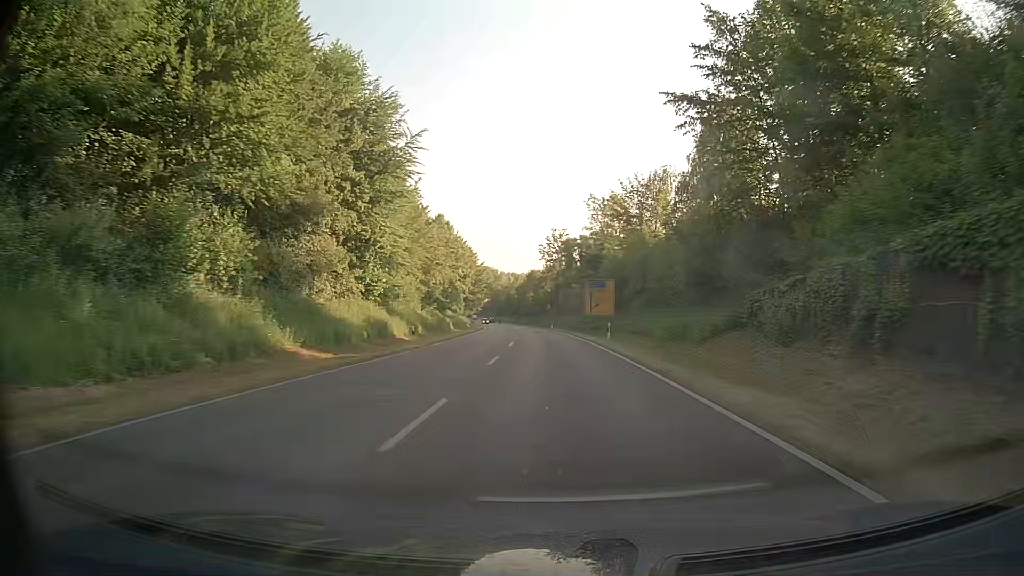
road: primary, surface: asphalt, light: Day
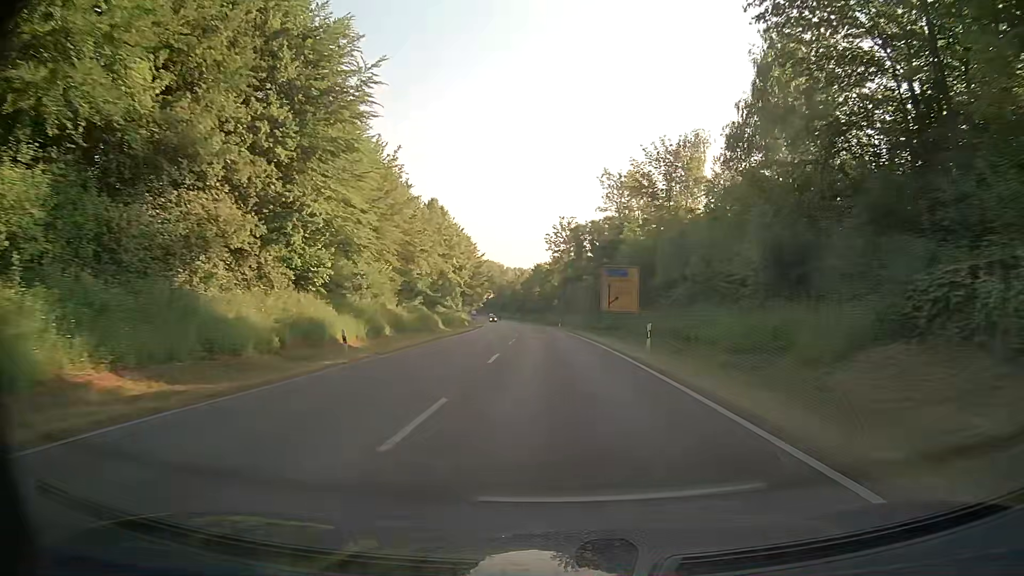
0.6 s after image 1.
(0.0, +12.1) m; 0°
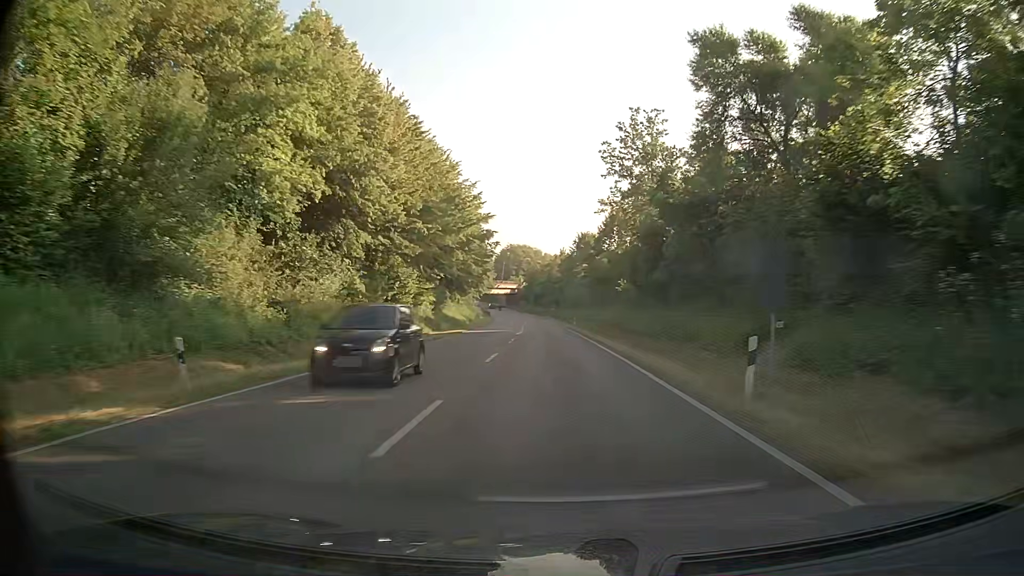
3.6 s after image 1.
(-2.1, +61.2) m; -4°
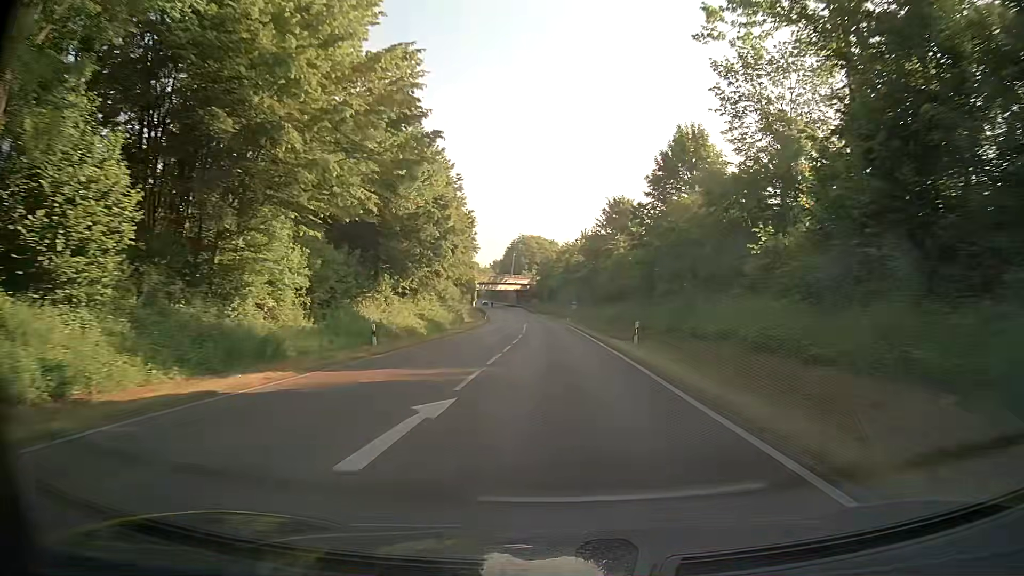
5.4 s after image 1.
(-0.1, +37.6) m; 0°
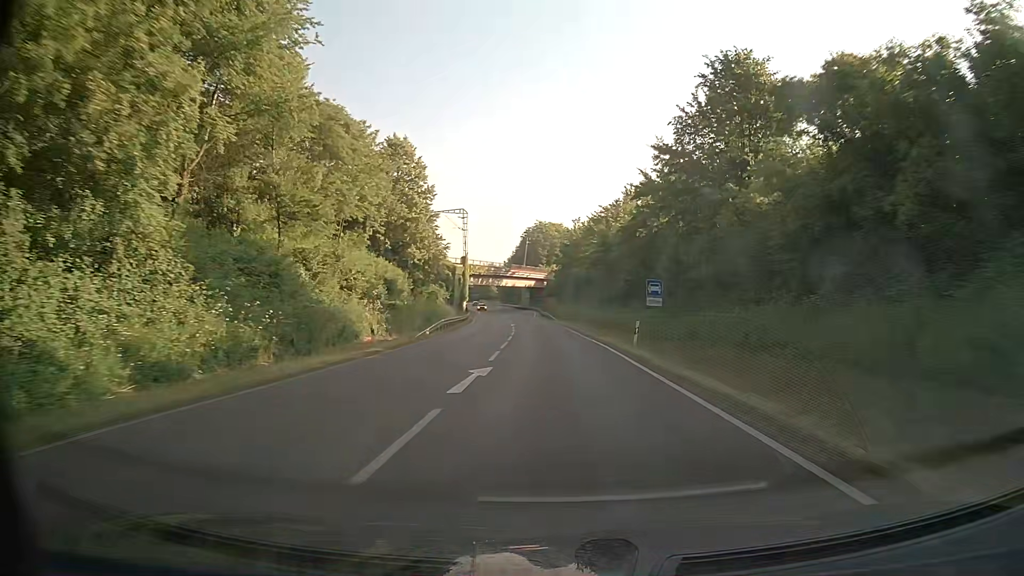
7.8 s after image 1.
(-1.5, +50.0) m; -3°
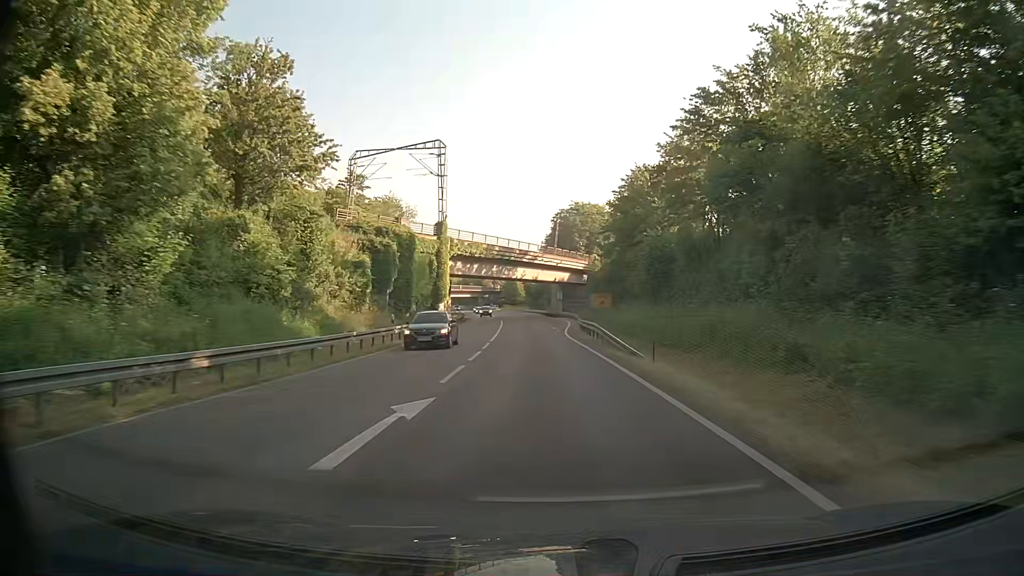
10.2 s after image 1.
(-1.0, +49.6) m; -3°
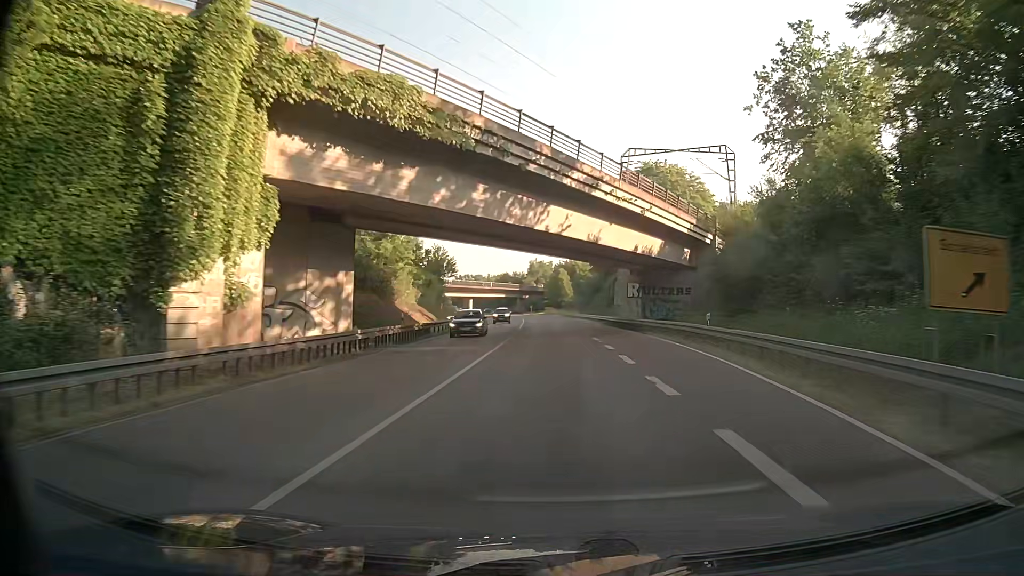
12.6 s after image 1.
(-2.1, +49.0) m; -4°
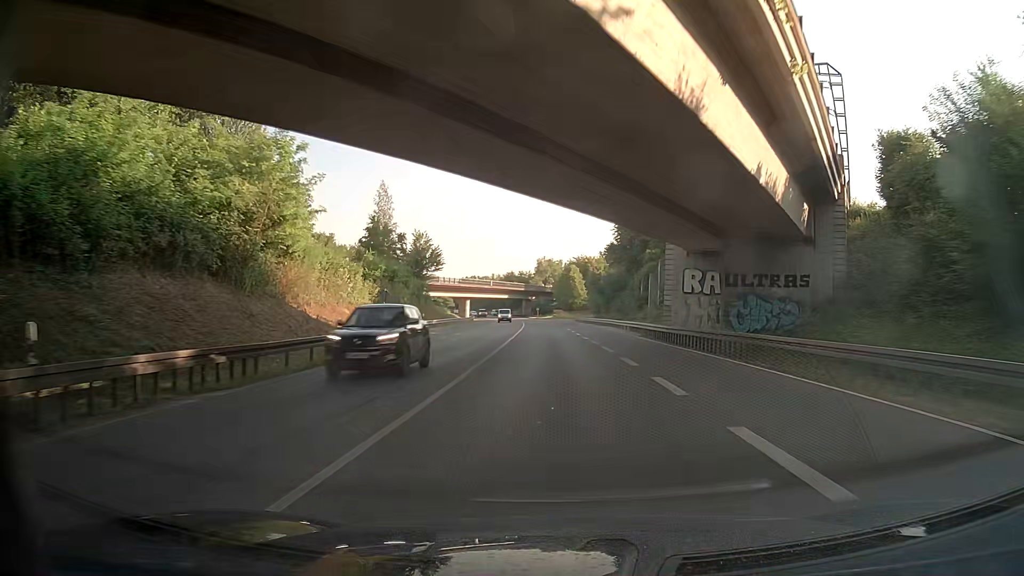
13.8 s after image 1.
(-0.2, +24.3) m; -2°
(0, +10) (+1, +20) (+1, +30) (+1, +40) (0, +50) (0, +60) (0, +70) (0, +80) (-1, +90) (-1, +100) m
